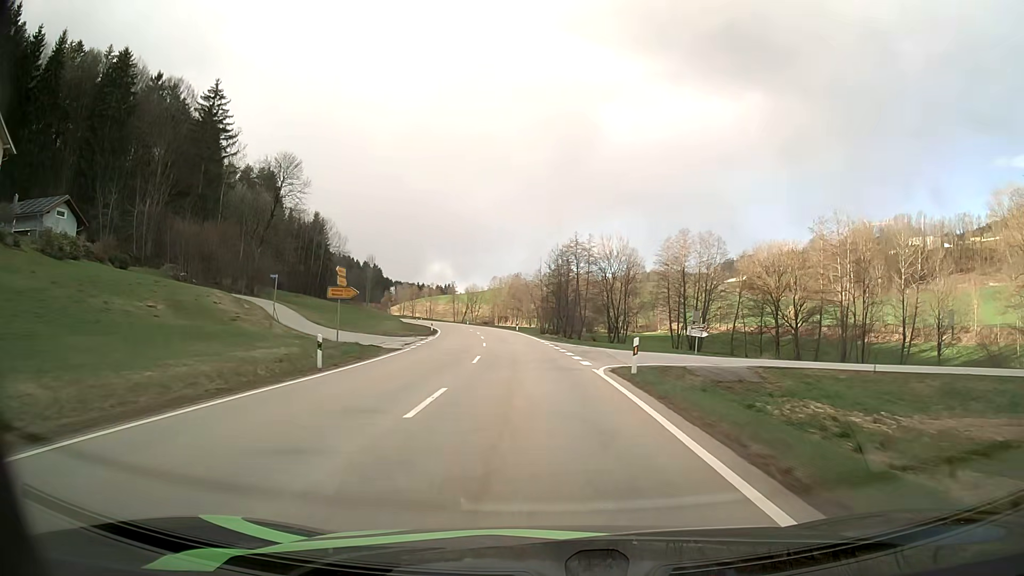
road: secondary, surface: asphalt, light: Day
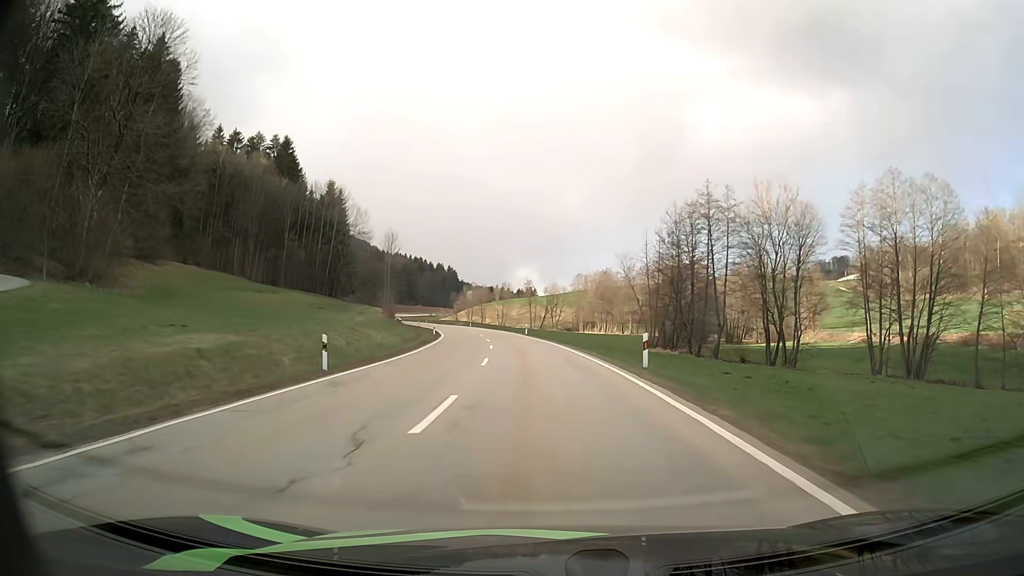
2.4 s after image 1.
(-3.4, +52.0) m; -7°
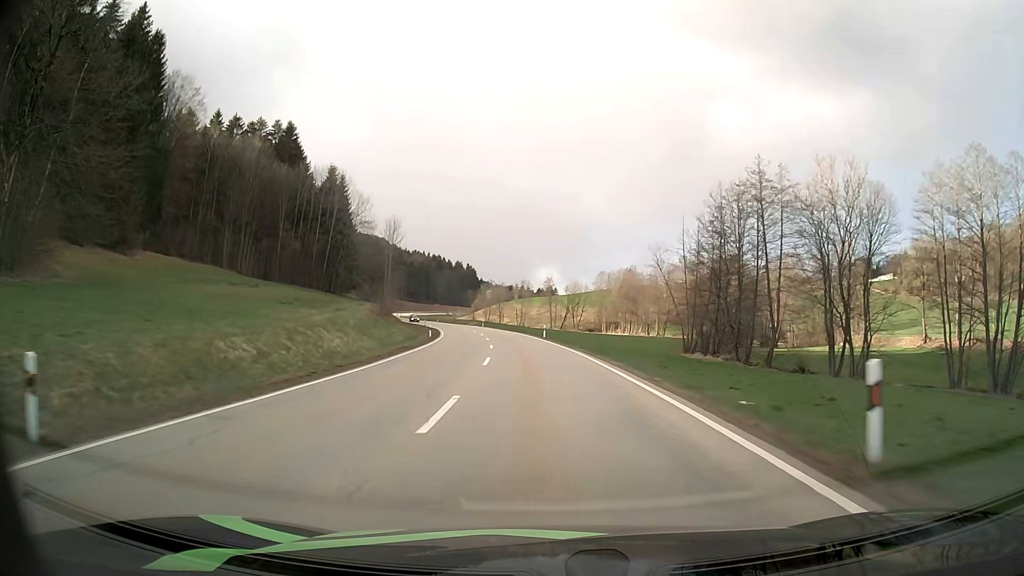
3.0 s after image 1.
(-0.2, +12.6) m; -2°
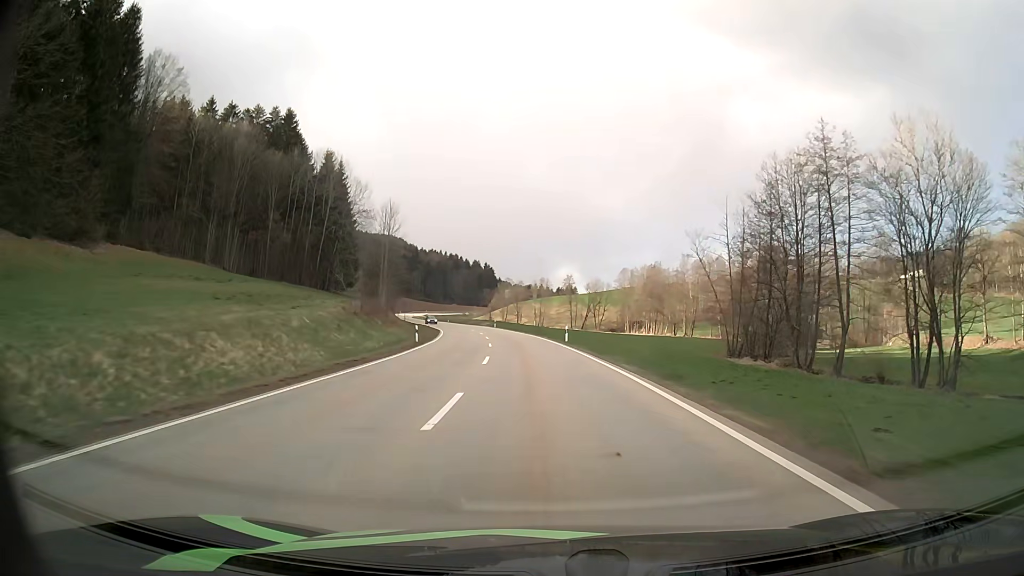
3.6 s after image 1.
(-0.2, +12.6) m; -2°
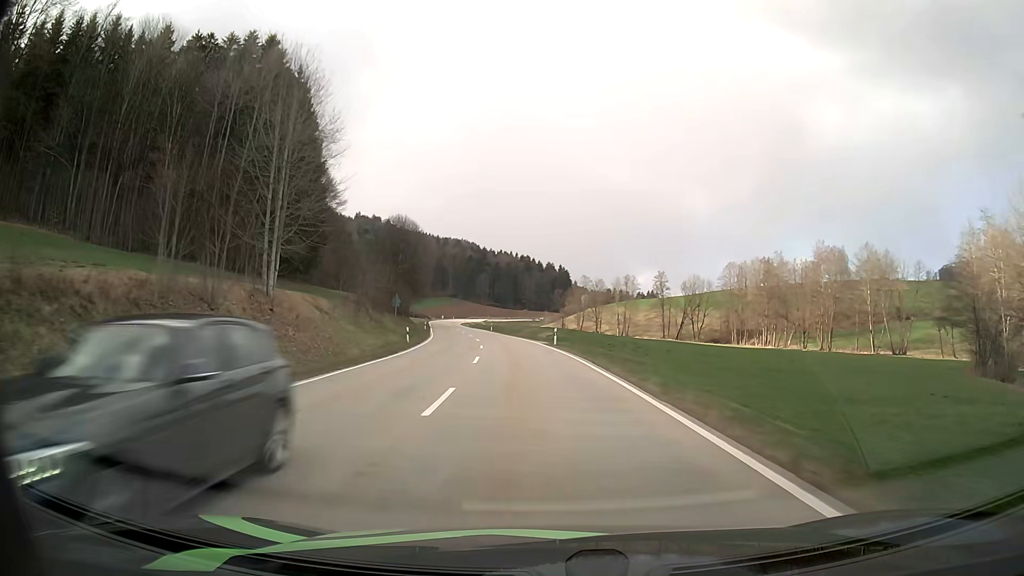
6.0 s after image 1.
(-2.7, +49.8) m; -6°
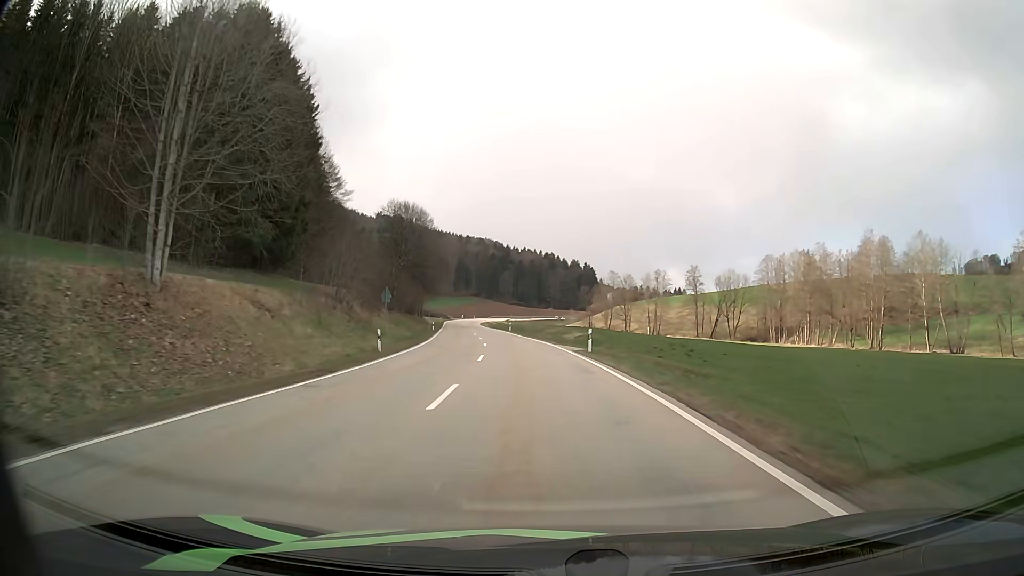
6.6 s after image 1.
(-0.2, +12.4) m; -2°
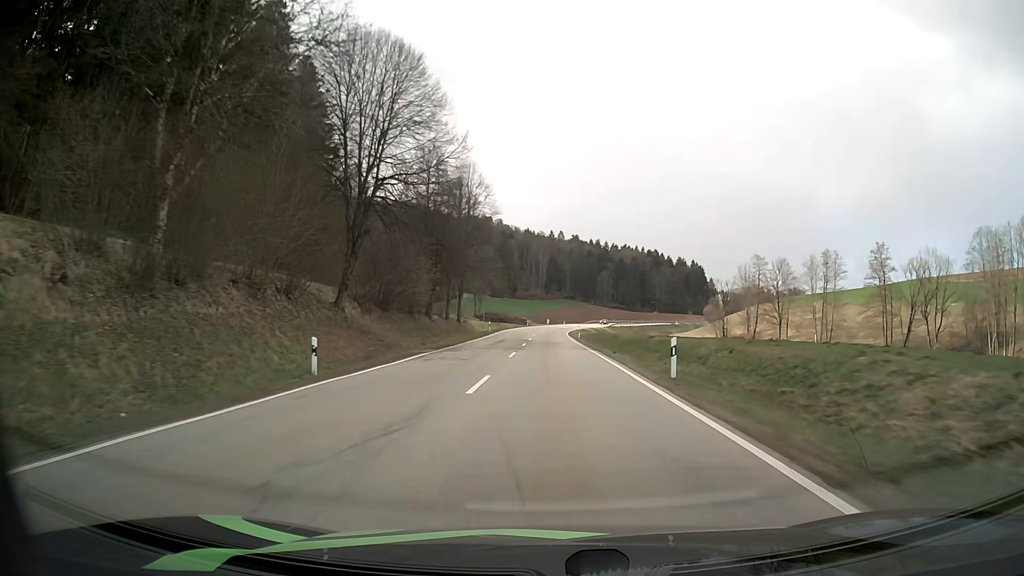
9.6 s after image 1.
(-5.0, +61.4) m; -9°
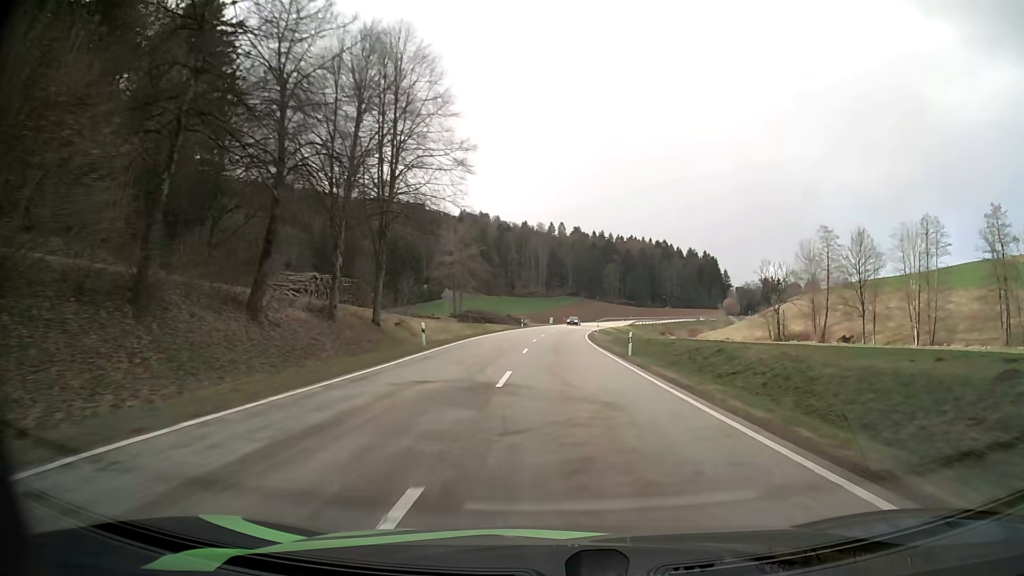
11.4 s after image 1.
(-0.3, +37.6) m; 0°
(0, +10) (0, +20) (0, +30) (0, +40) (+1, +50) (+1, +60) (+2, +70) (+3, +80) (+4, +90) (+6, +100) m
